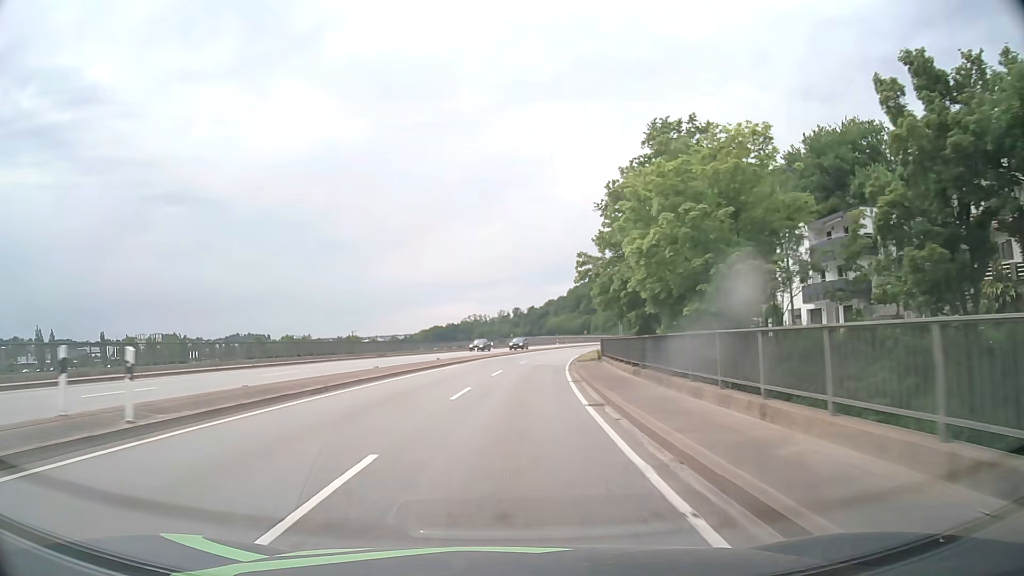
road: primary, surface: asphalt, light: Day
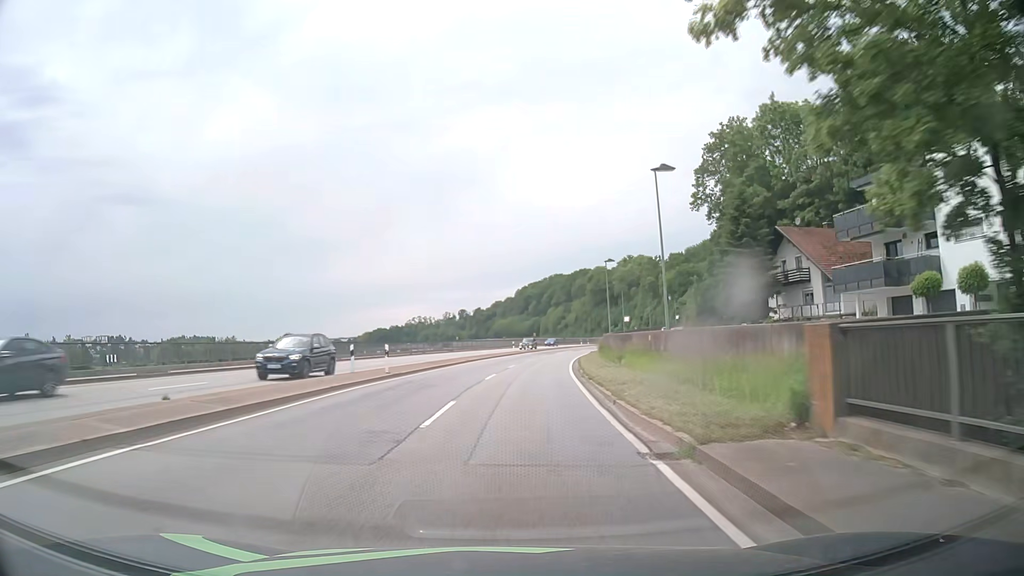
(+1.3, +32.0) m; +5°
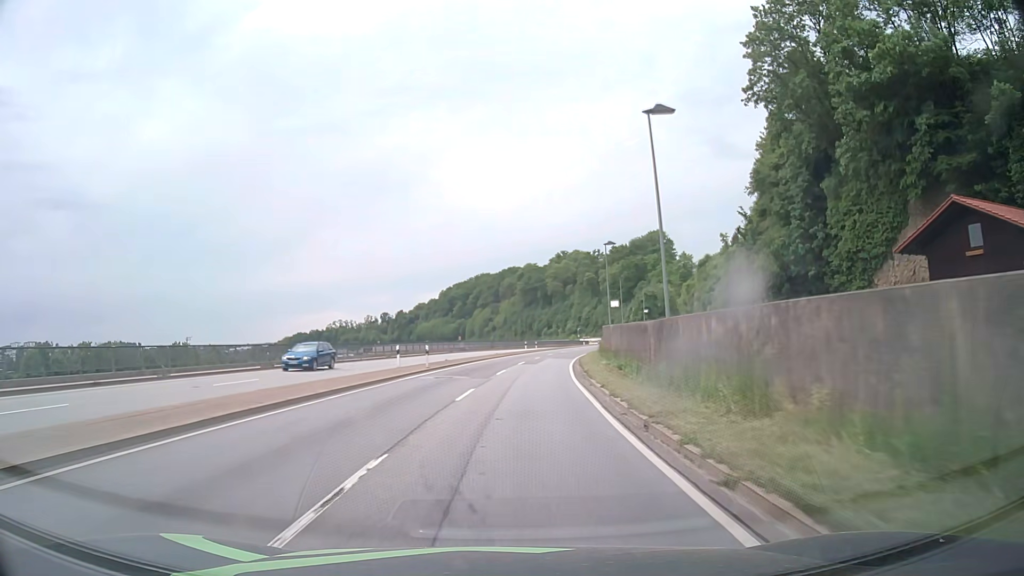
(+2.4, +42.8) m; +6°
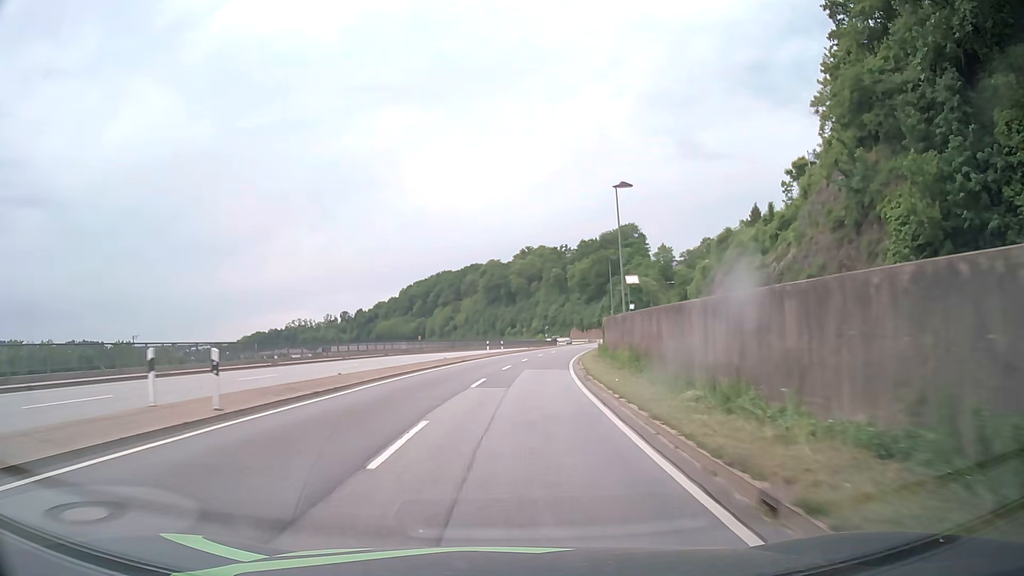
(+0.6, +21.5) m; +3°
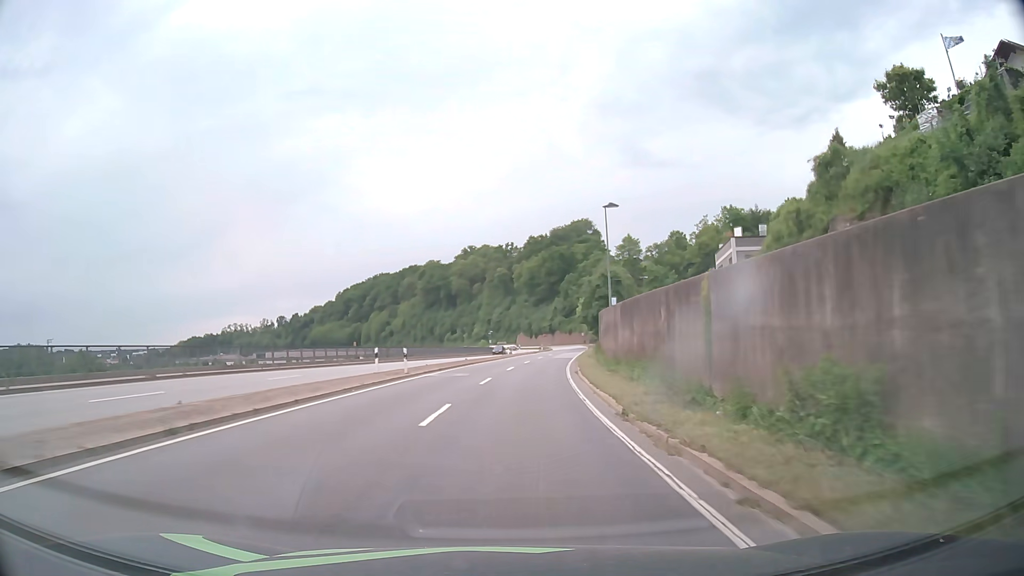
(+1.3, +32.3) m; +5°
(0, +10) (0, +20) (+1, +30) (+2, +40) (+3, +50) (+4, +60) (+5, +70) (+7, +80) (+8, +90) (+10, +99) m
